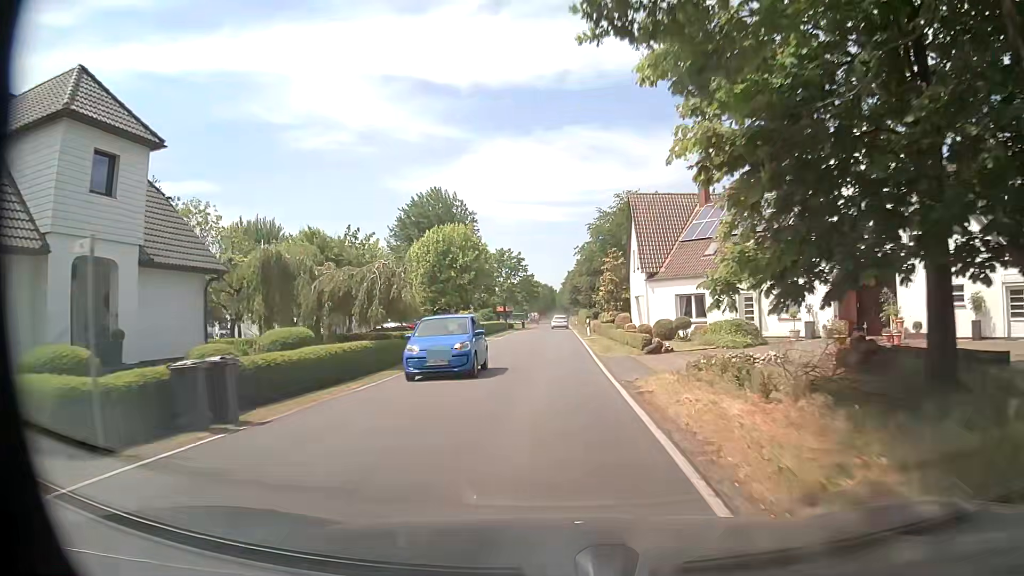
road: secondary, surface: asphalt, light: Day
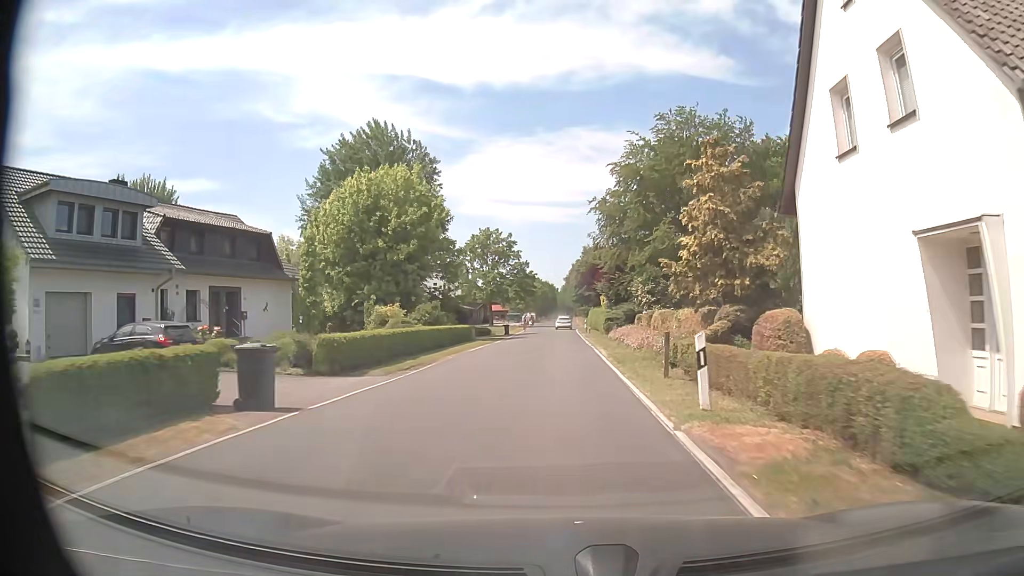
(-0.6, +31.7) m; -1°
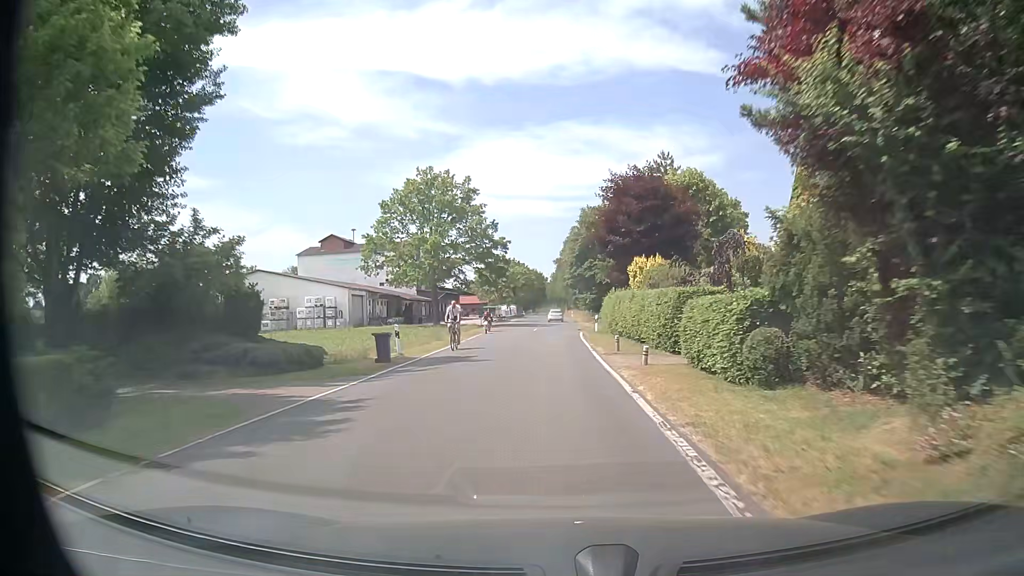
(+0.4, +39.6) m; +1°
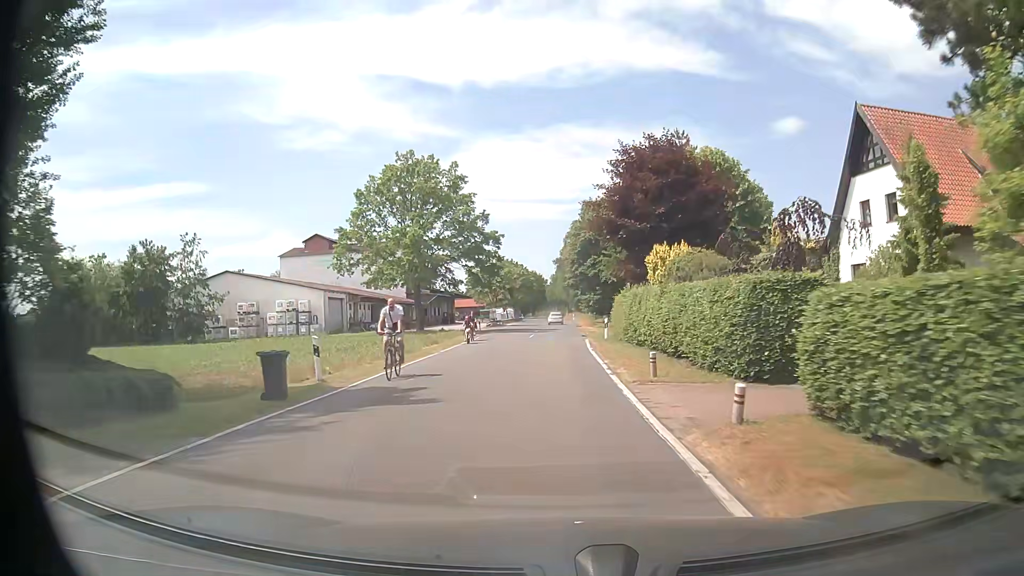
(0.0, +7.9) m; 0°
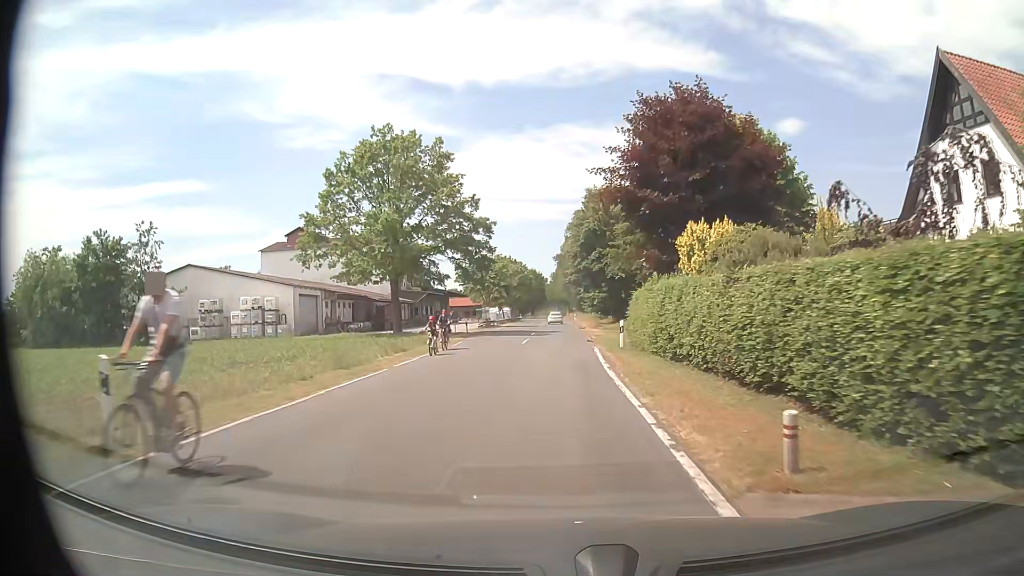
(0.0, +7.9) m; 0°
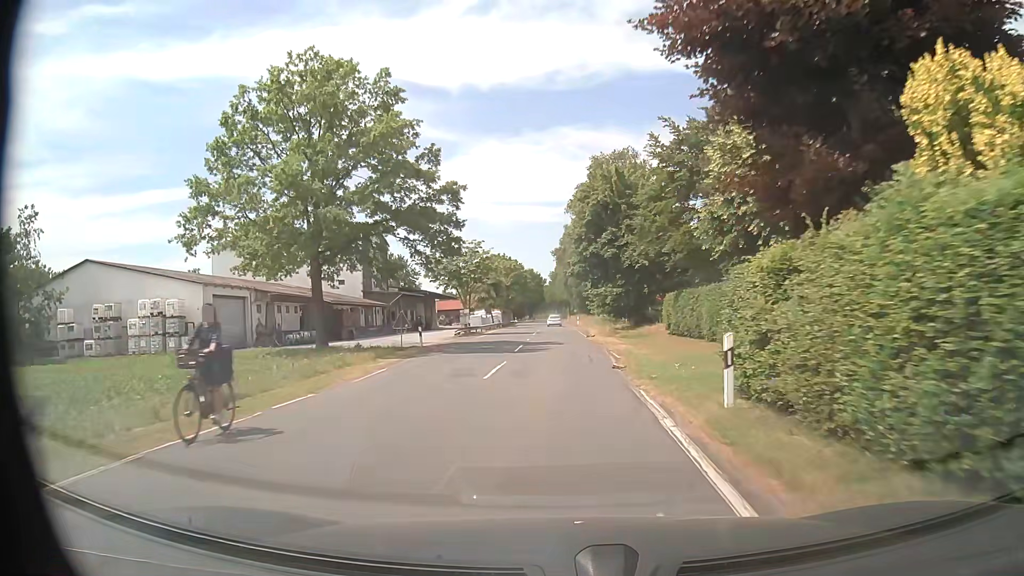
(0.0, +15.8) m; -1°
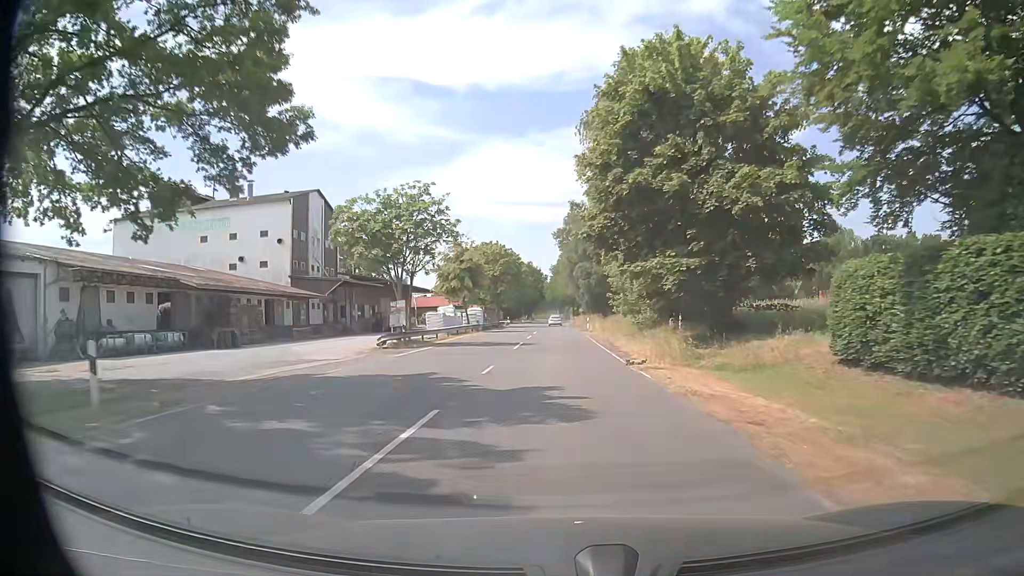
(0.0, +23.8) m; 0°
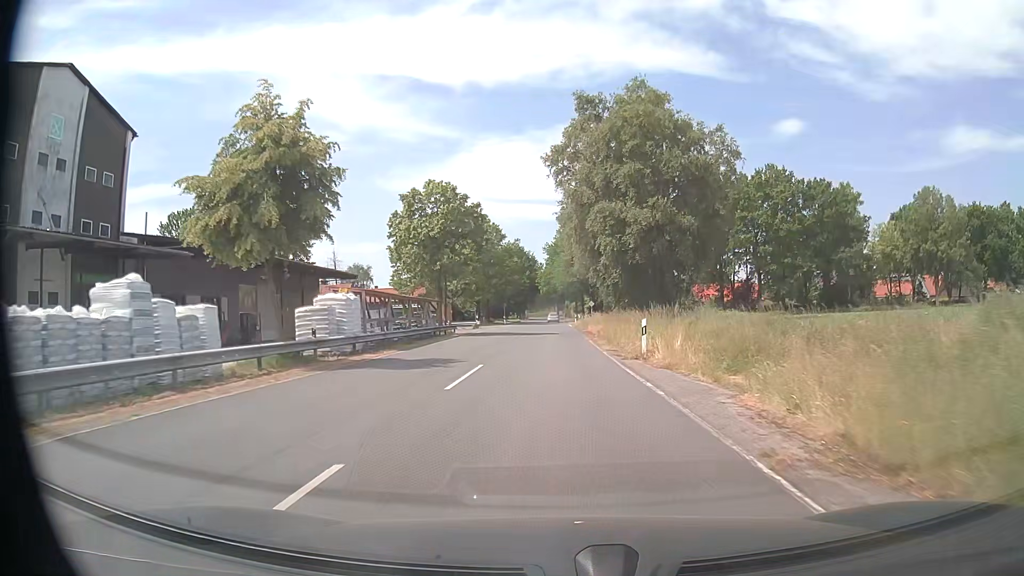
(+0.5, +39.5) m; +1°
(0, +10) (0, +20) (0, +30) (0, +40) (0, +50) (0, +60) (0, +70) (0, +80) (0, +90) (0, +100) m
